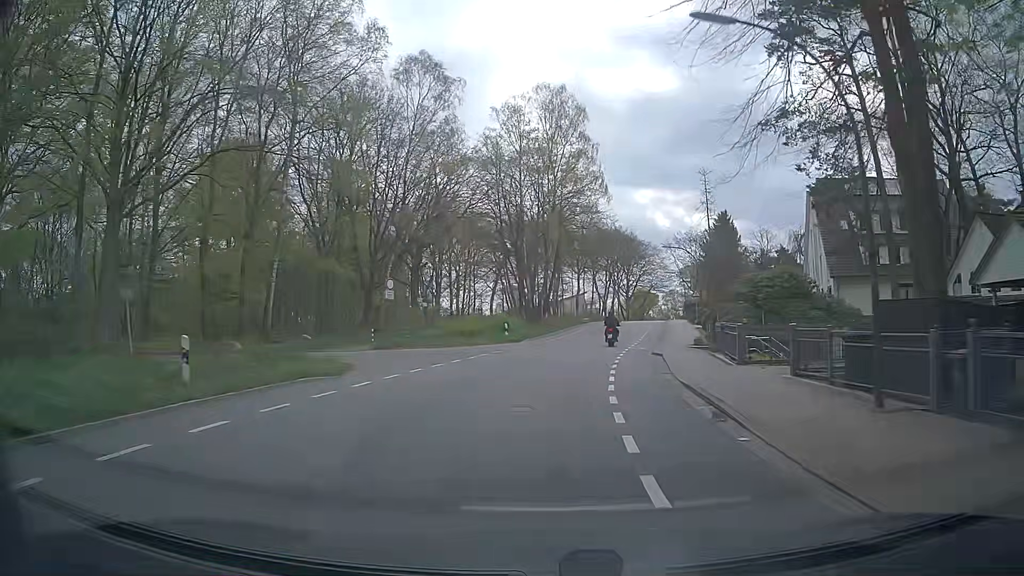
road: secondary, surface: asphalt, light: Day
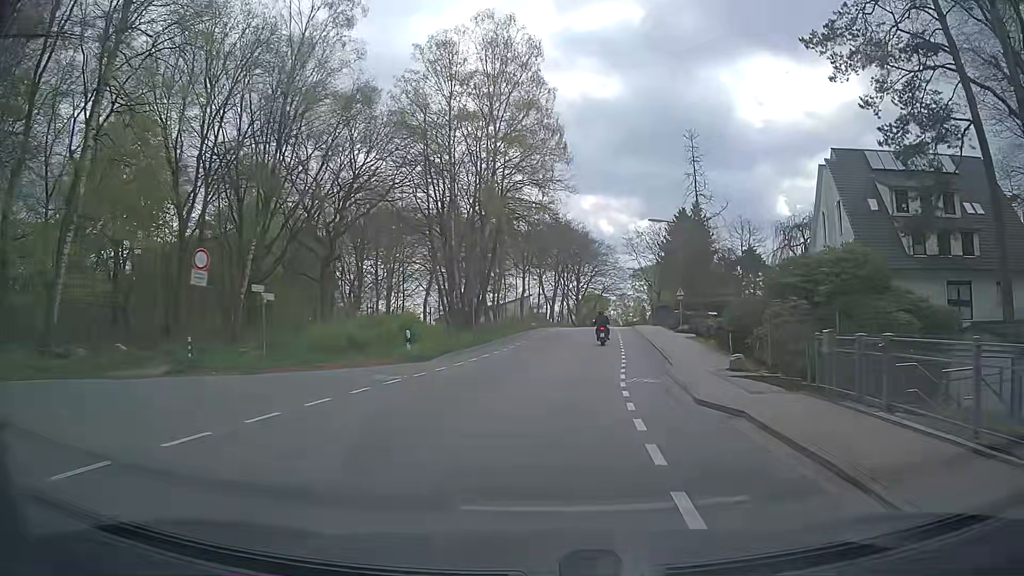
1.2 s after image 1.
(+0.4, +14.9) m; +4°
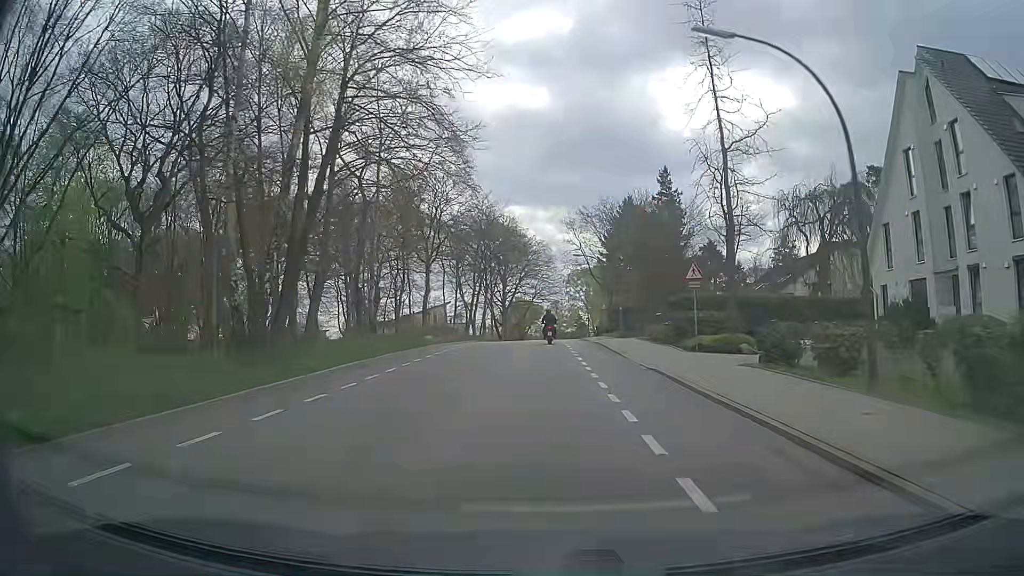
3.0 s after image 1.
(+1.8, +22.6) m; +7°
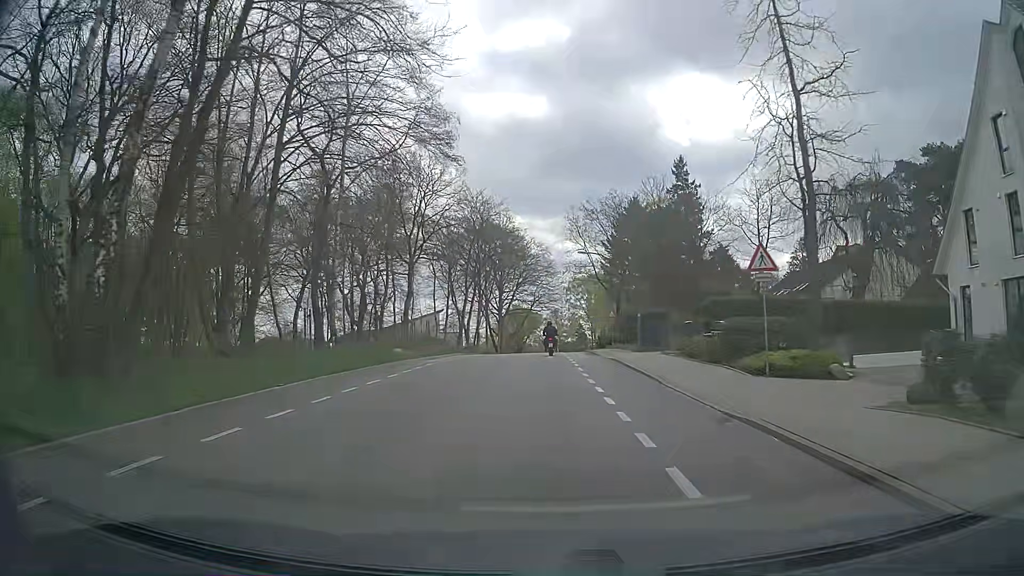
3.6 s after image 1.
(+0.1, +7.8) m; +1°
(0, +10) (0, +20) (0, +30) (0, +40) (0, +50) (0, +60) (0, +70) (0, +80) (+1, +90) (+1, +100) m
